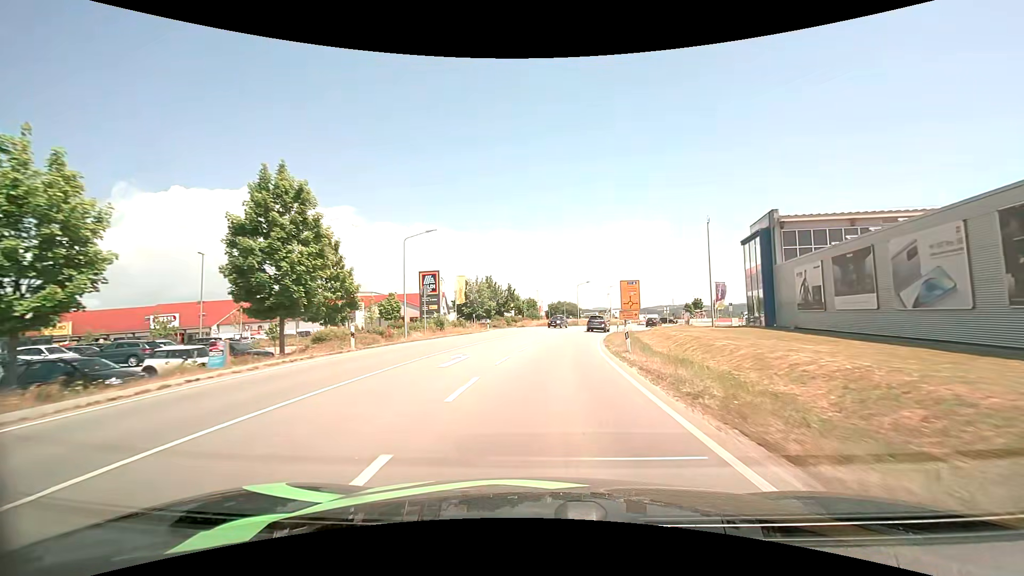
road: secondary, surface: asphalt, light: Day
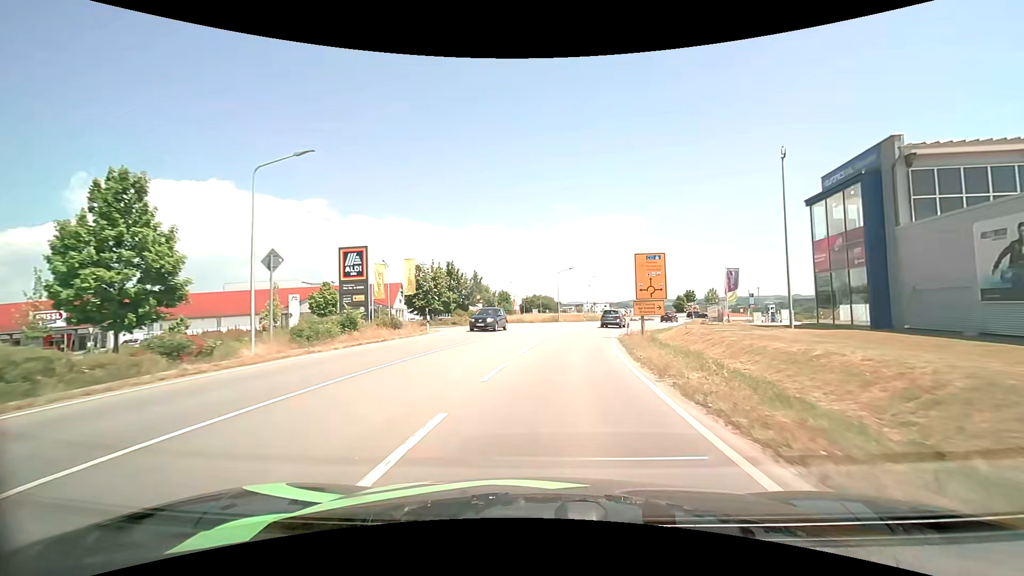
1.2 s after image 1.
(+0.3, +15.9) m; +3°
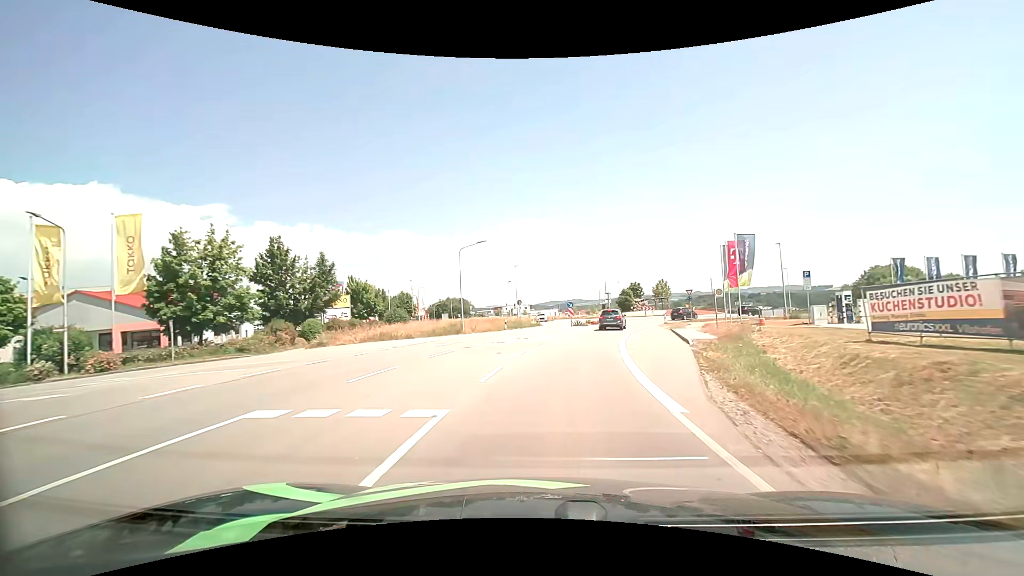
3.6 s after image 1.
(+2.2, +28.7) m; +9°
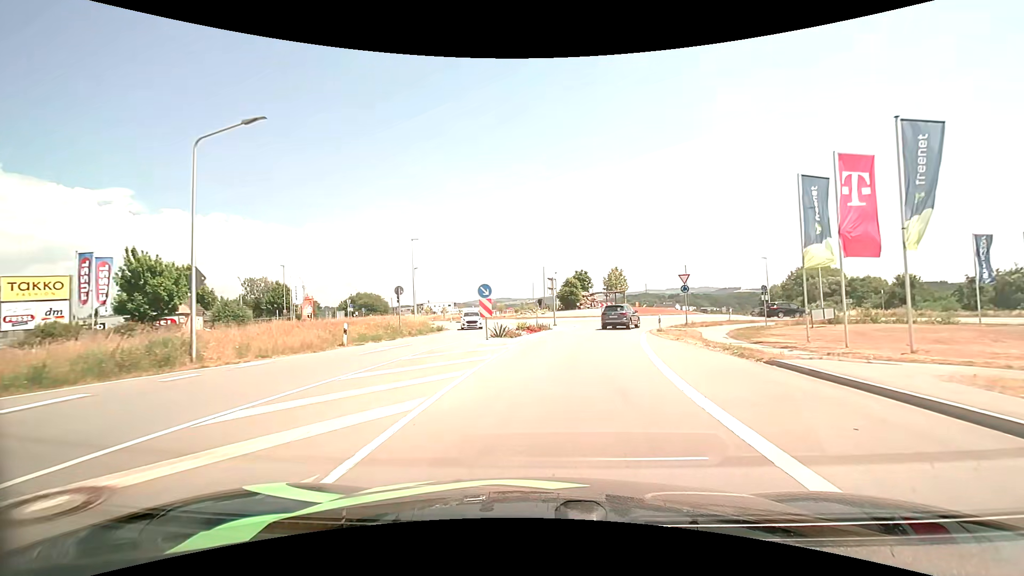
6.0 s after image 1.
(+1.8, +24.8) m; +8°
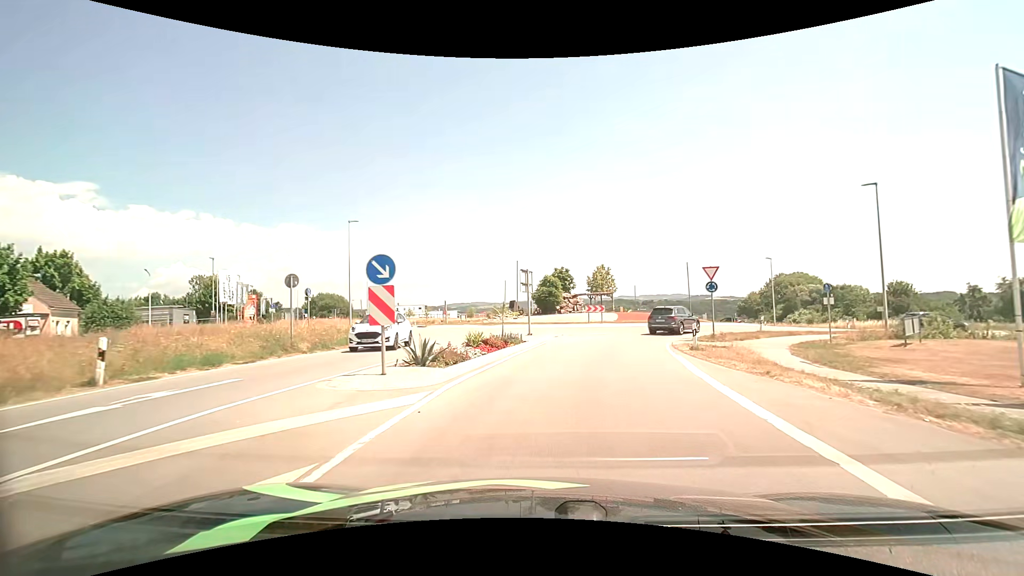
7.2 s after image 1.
(+0.2, +10.8) m; +3°
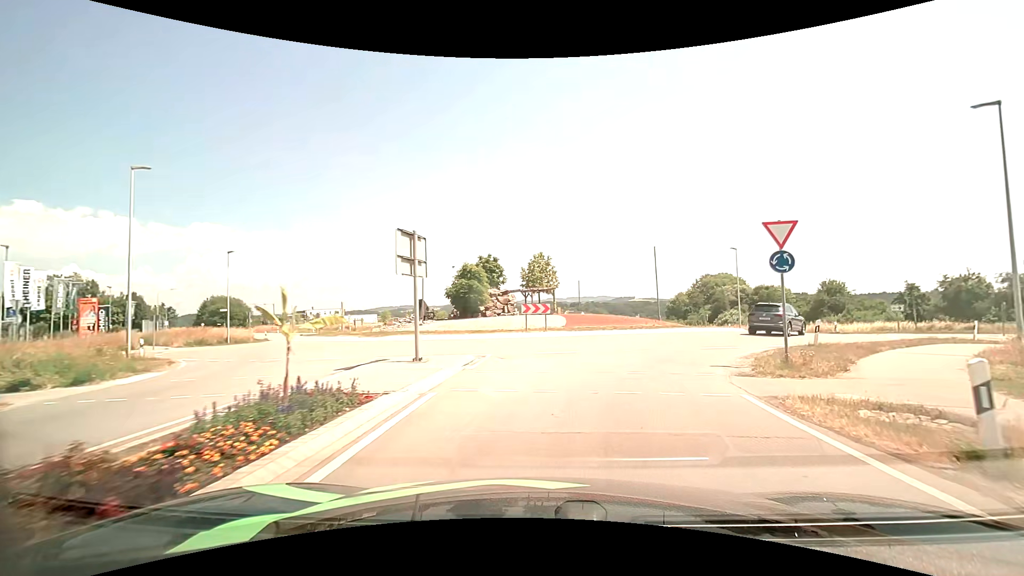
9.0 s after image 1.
(+0.7, +14.1) m; +8°
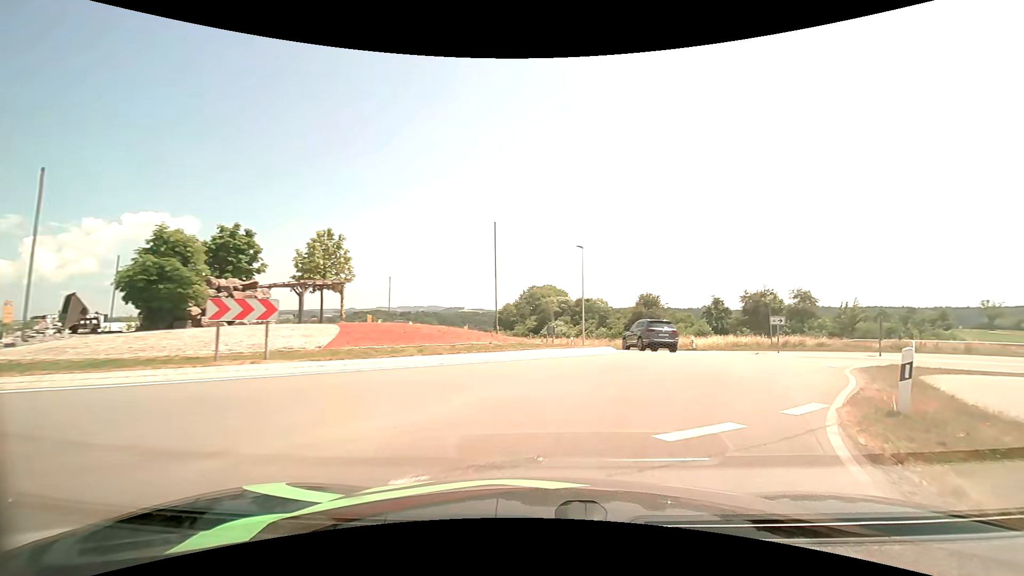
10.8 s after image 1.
(+2.1, +13.7) m; +19°
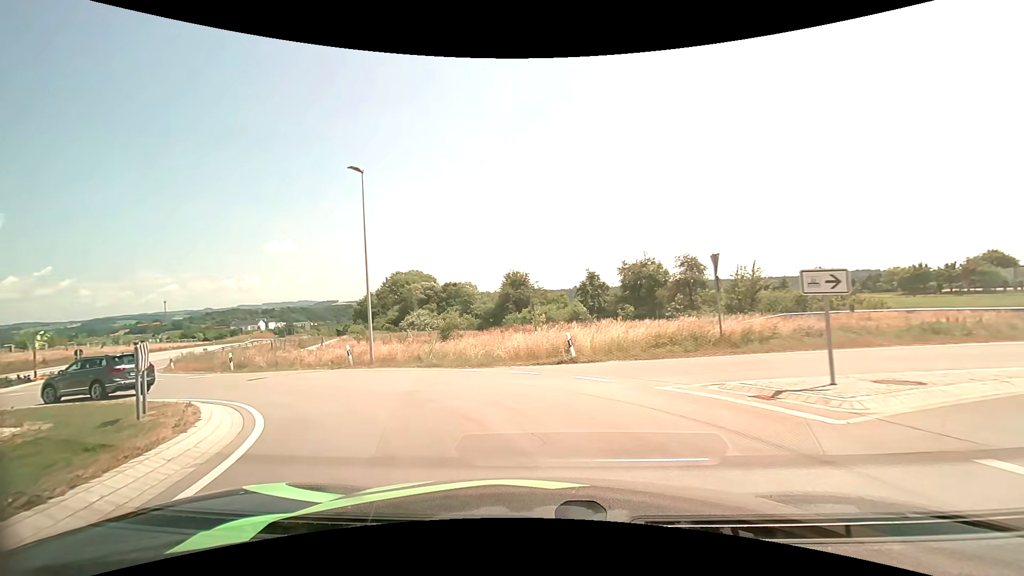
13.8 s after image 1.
(+6.0, +21.1) m; +14°
(-2, +10) (-8, +18) (-17, +22) (-27, +21) (-36, +16) (-45, +11) (-54, +9) (-64, +8) (-74, +8) (-84, +9) m
